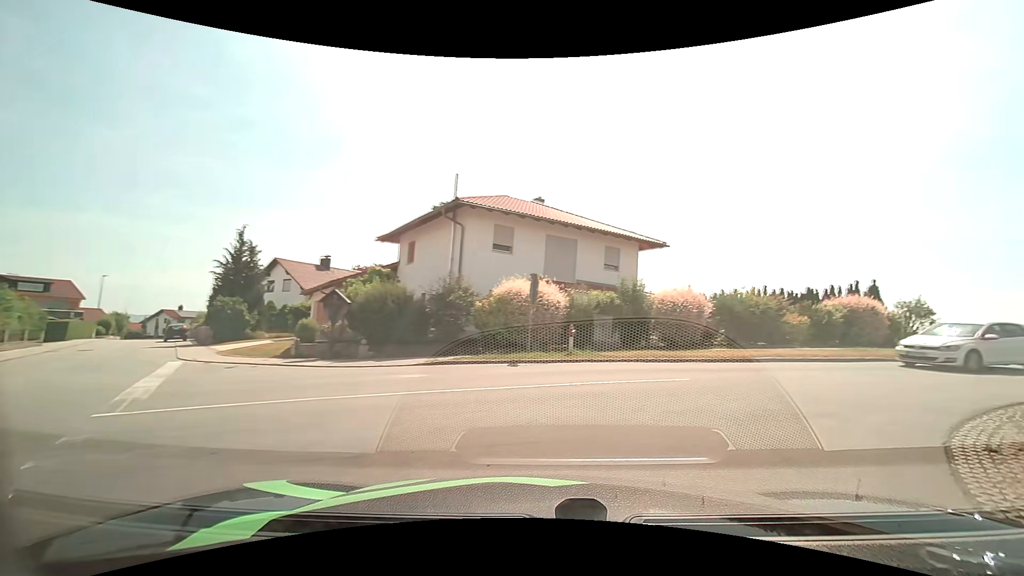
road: unclassified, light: Day
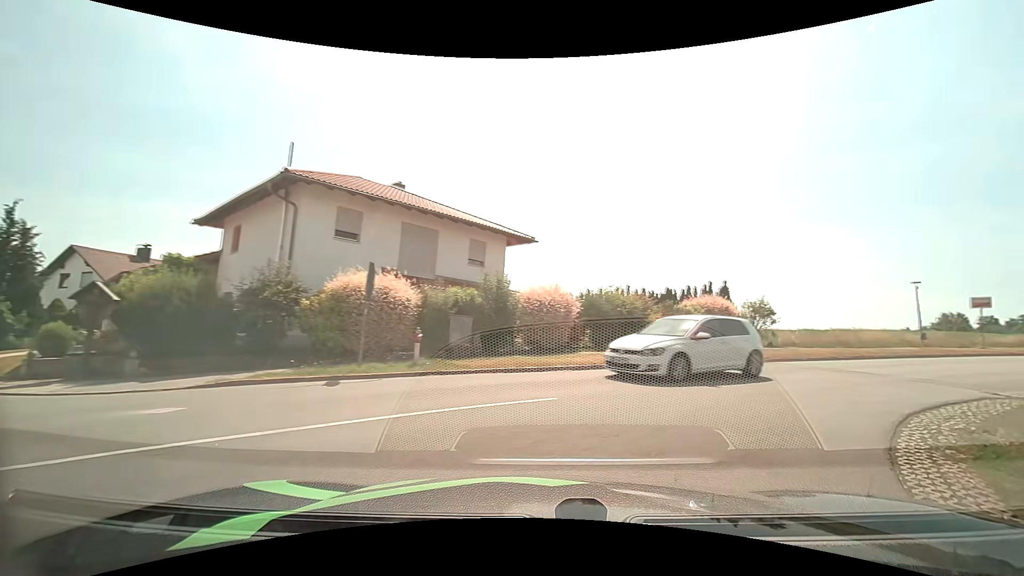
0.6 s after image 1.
(+0.5, +3.1) m; +16°
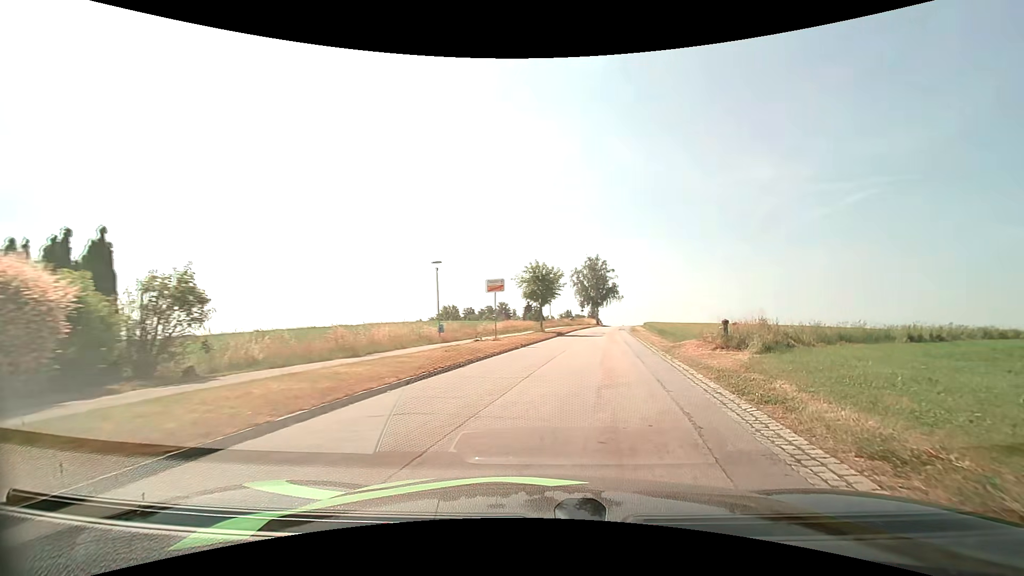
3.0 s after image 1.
(+7.7, +14.1) m; +49°
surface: asphalt
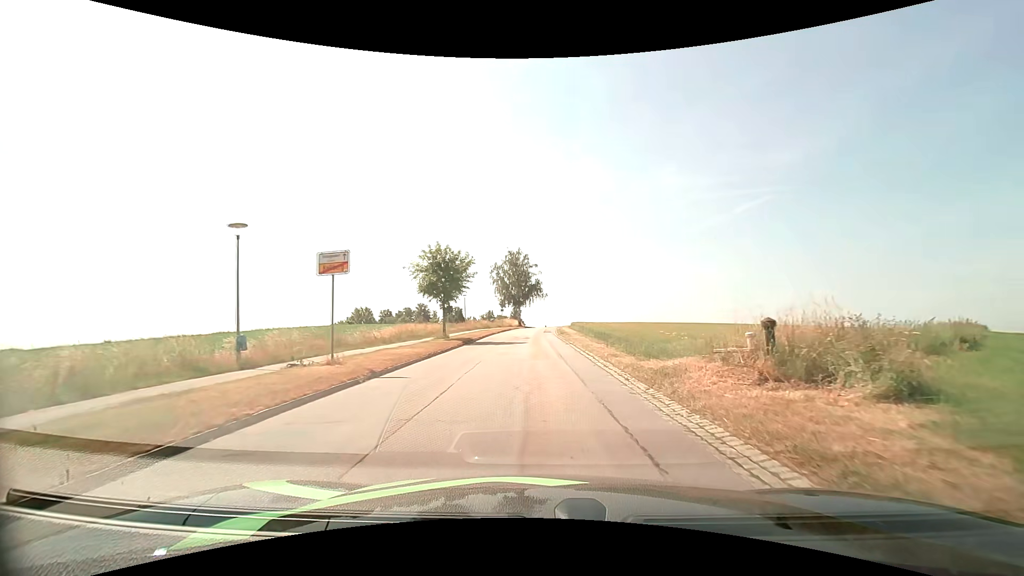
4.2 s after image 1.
(+1.1, +11.3) m; +9°
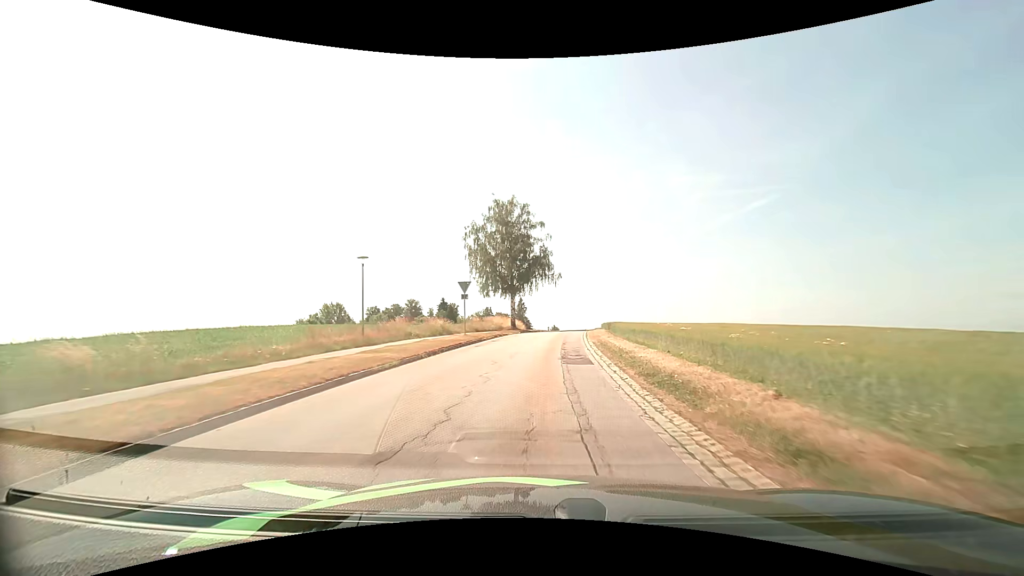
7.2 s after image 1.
(-0.2, +37.8) m; -1°
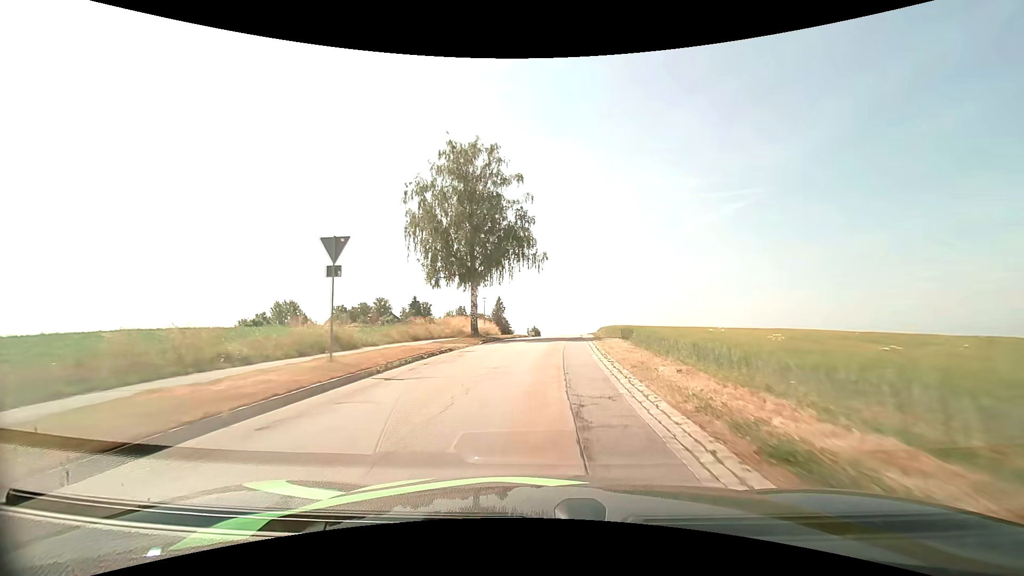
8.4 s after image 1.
(+0.3, +17.1) m; +2°
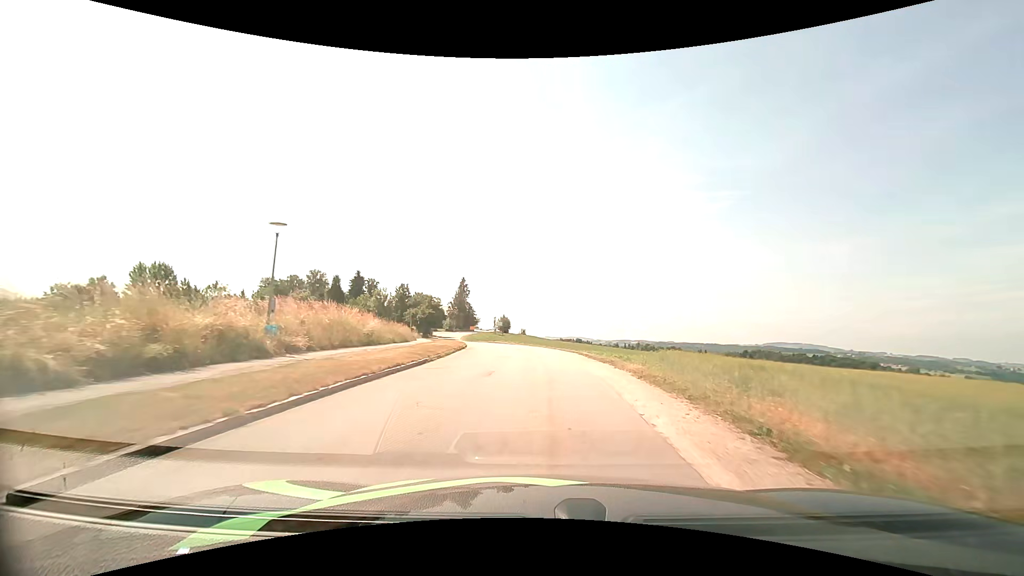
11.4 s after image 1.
(+1.9, +40.4) m; +2°
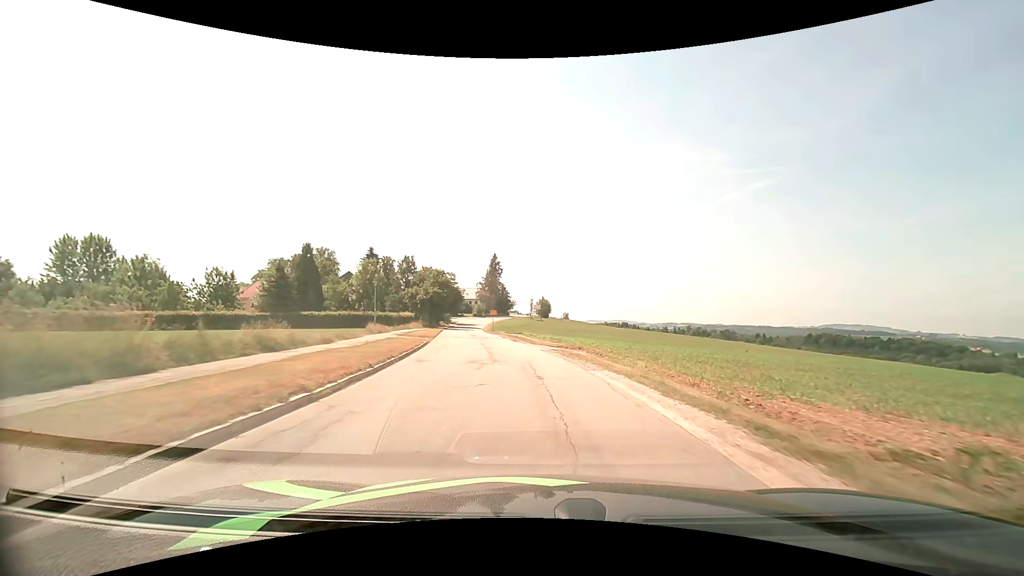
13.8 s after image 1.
(-0.6, +30.4) m; -4°
(0, +10) (-1, +20) (-3, +30) (-4, +40) (-6, +50) (-7, +59) (-9, +69) (-10, +79) (-11, +89) (-12, +99) m
